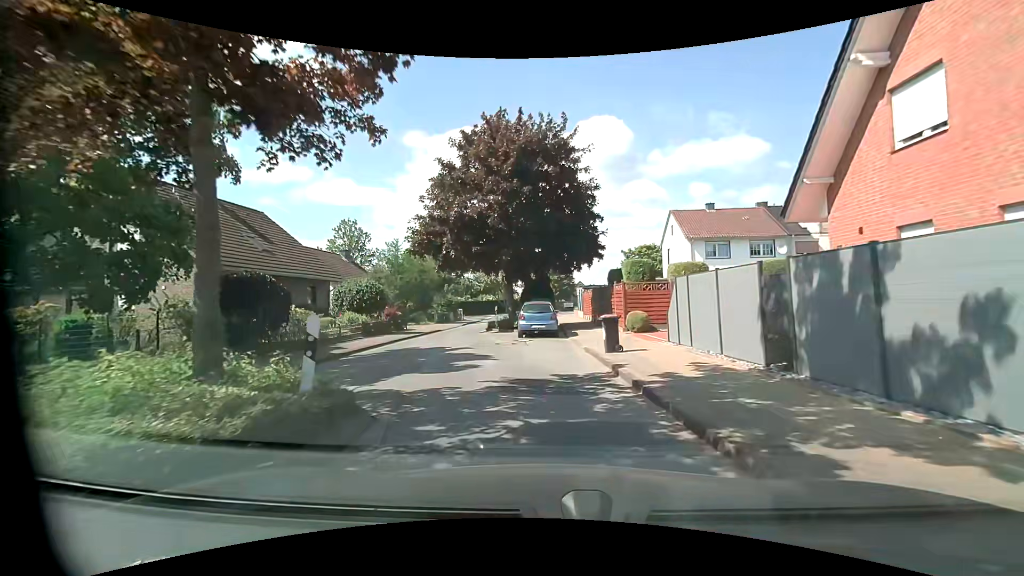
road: residential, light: Day
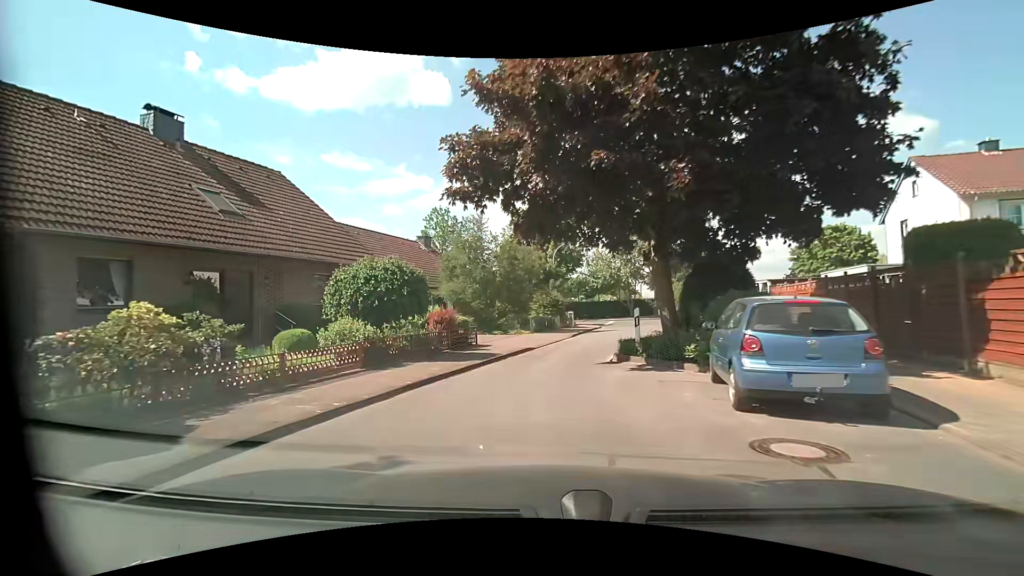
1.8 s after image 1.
(-1.5, +13.4) m; -14°
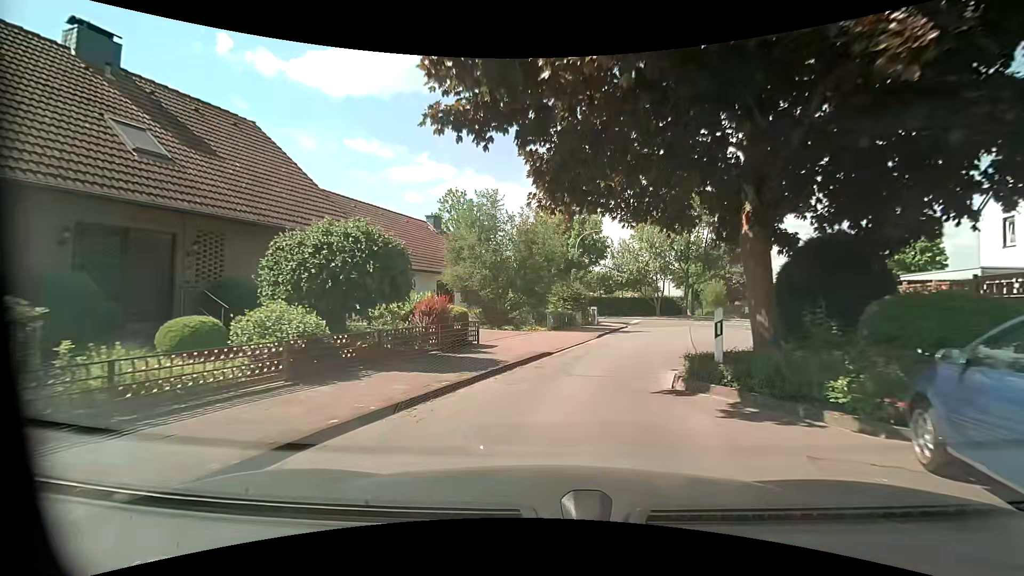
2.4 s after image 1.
(-0.1, +4.4) m; -1°
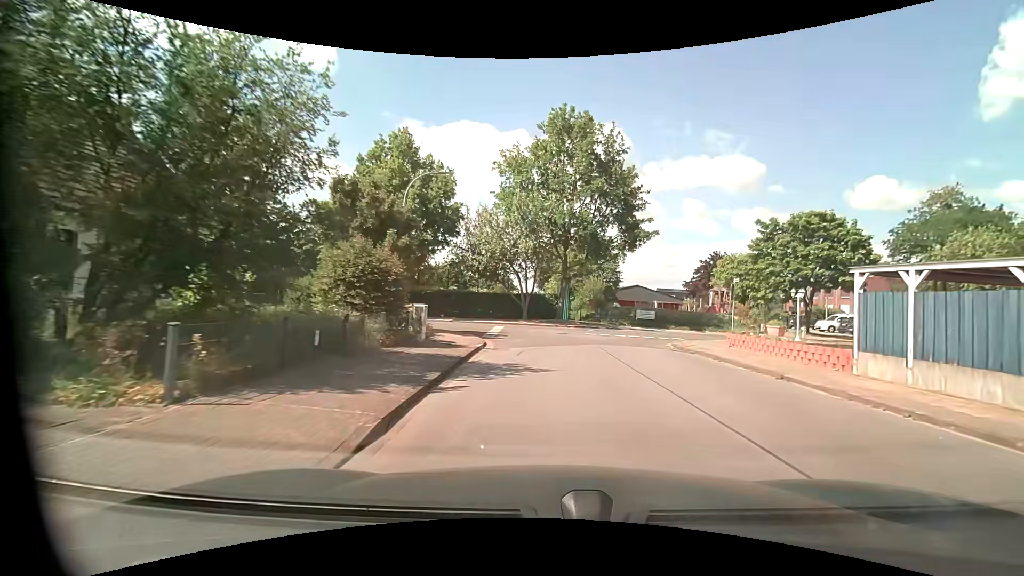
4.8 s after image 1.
(+1.9, +17.2) m; +15°
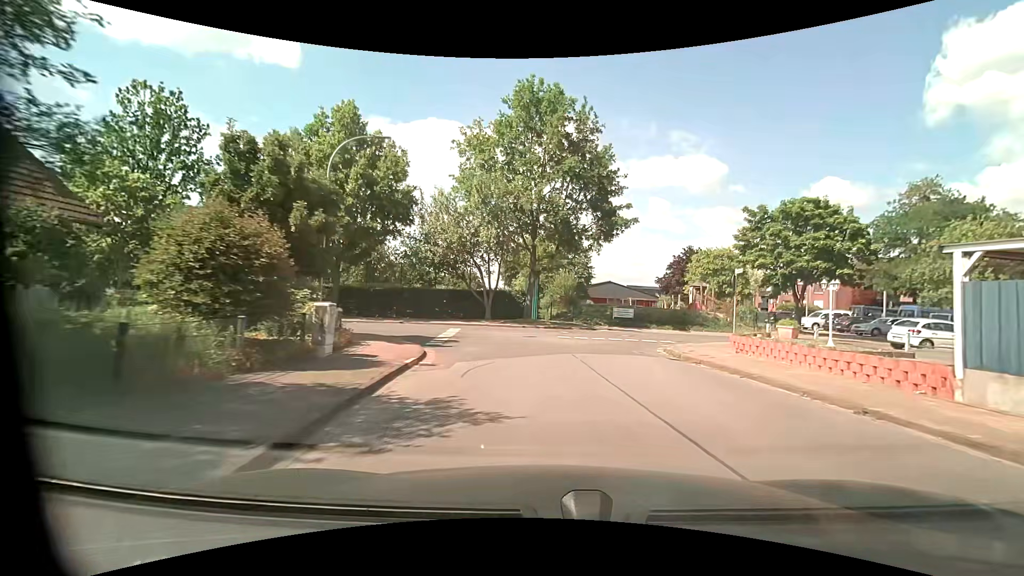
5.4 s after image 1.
(+0.3, +4.6) m; +5°
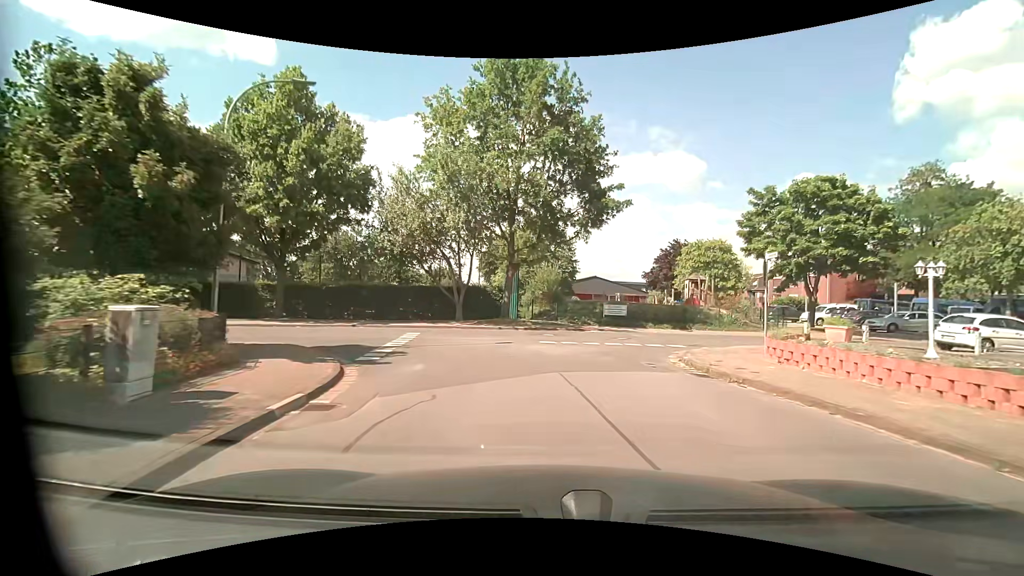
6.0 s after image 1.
(+0.1, +4.4) m; +2°
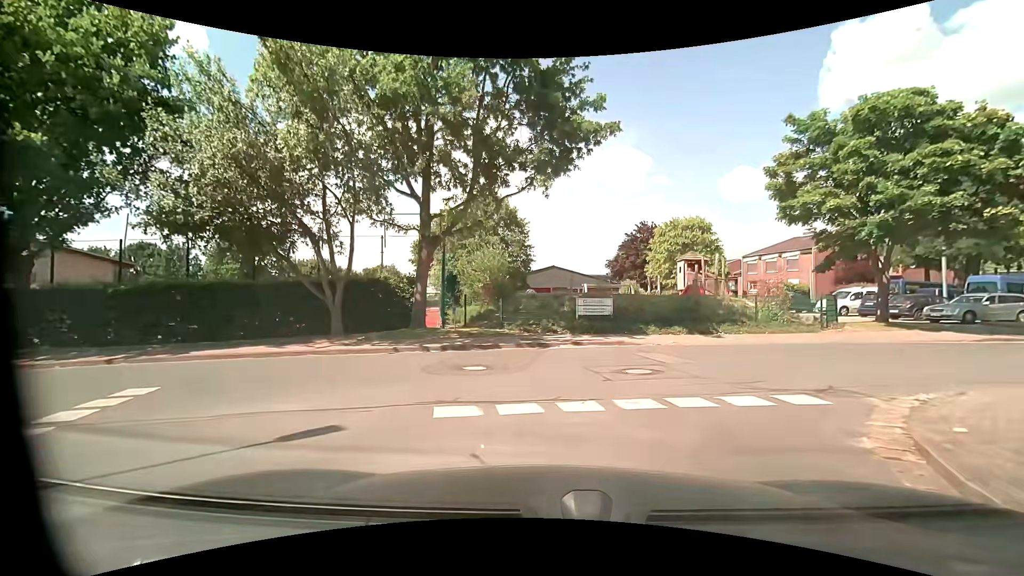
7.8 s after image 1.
(+0.5, +10.8) m; +4°
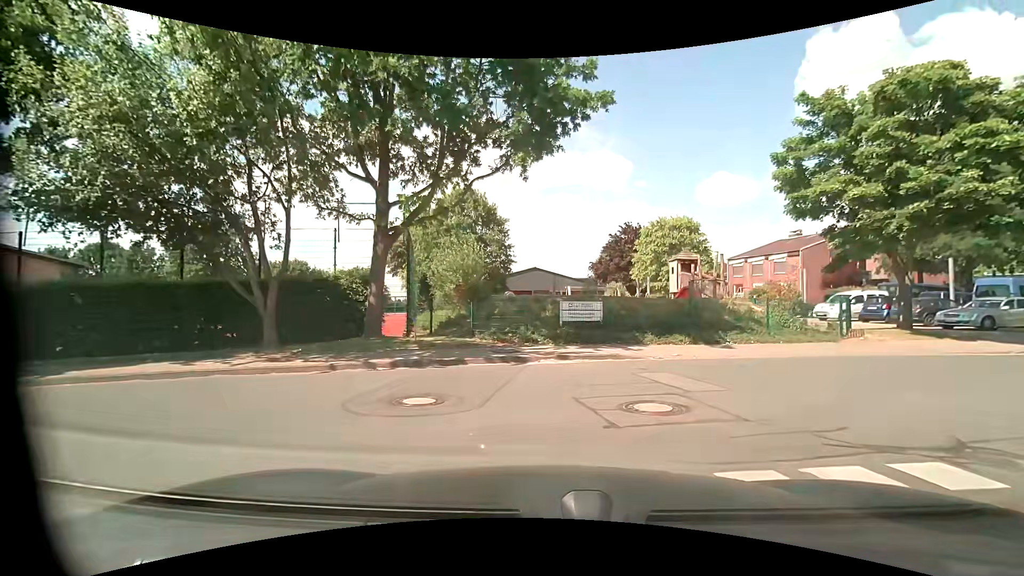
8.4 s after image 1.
(+0.1, +2.6) m; +1°
(+3, +9) (+12, +14) (+22, +17) (+32, +18) (+42, +18) (+52, +19) (+61, +21) (+71, +24) (+80, +27) (+90, +30) m
